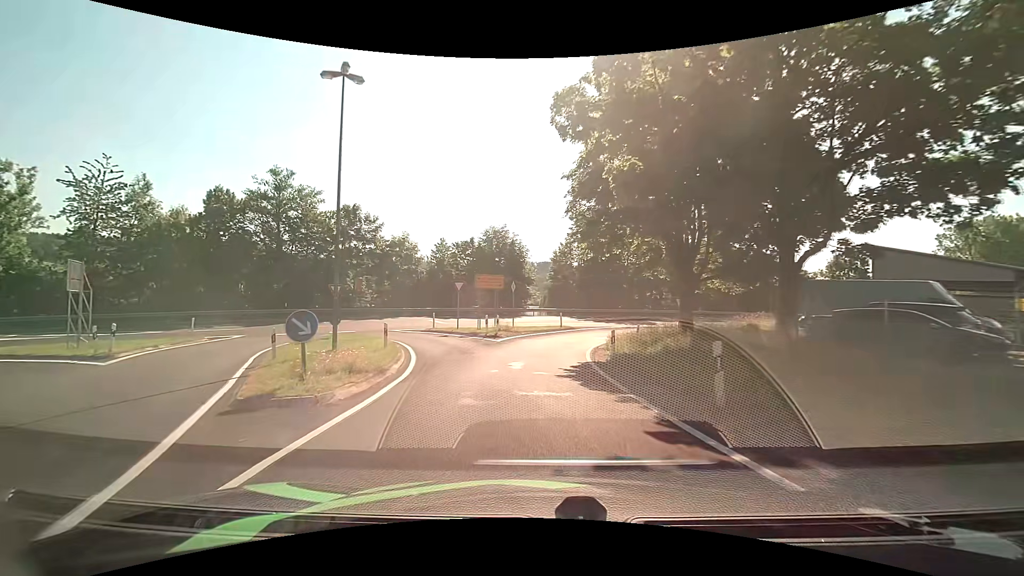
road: unclassified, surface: asphalt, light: Day
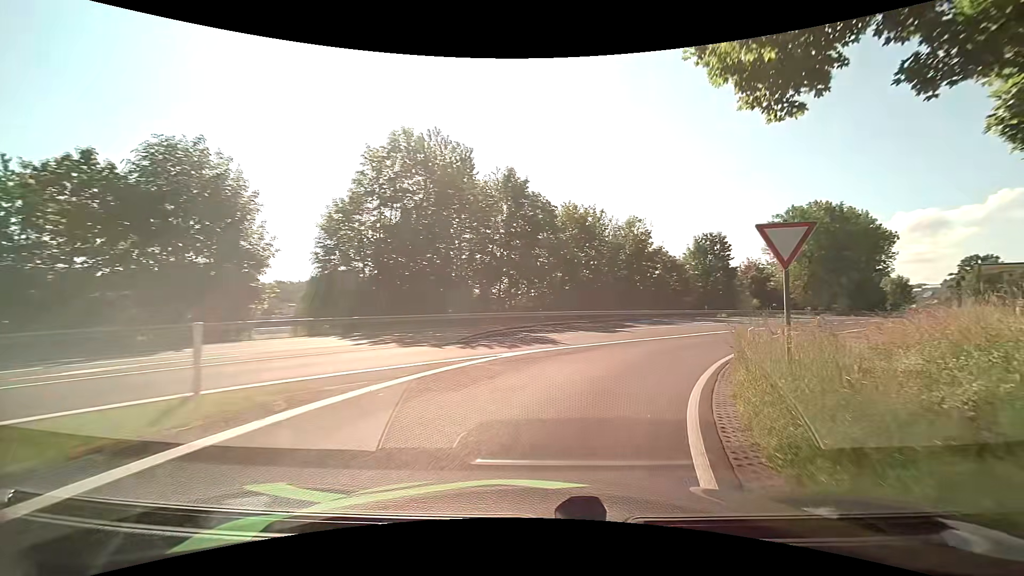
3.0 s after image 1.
(+2.5, +30.0) m; +20°
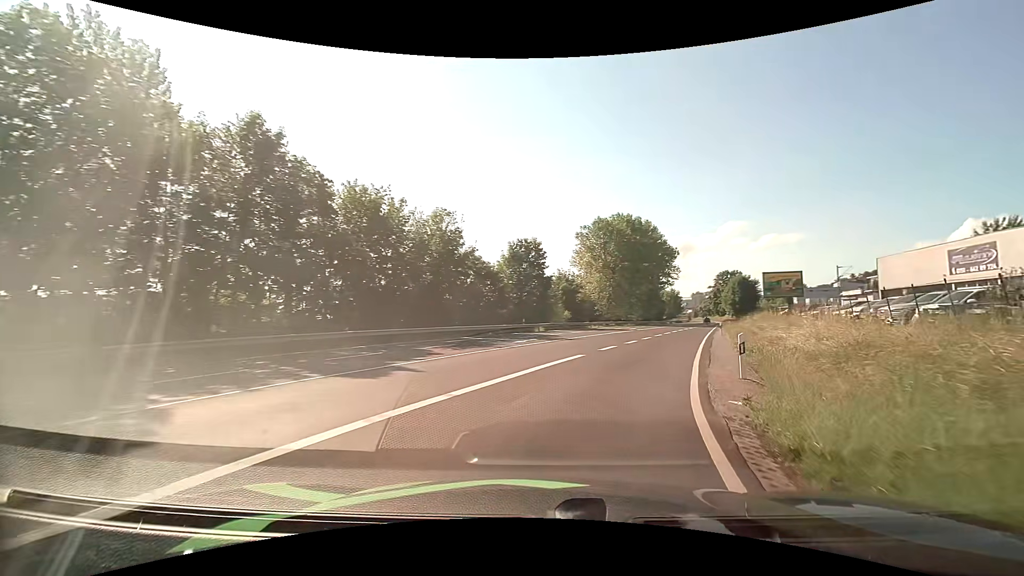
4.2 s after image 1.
(+2.3, +12.0) m; +20°
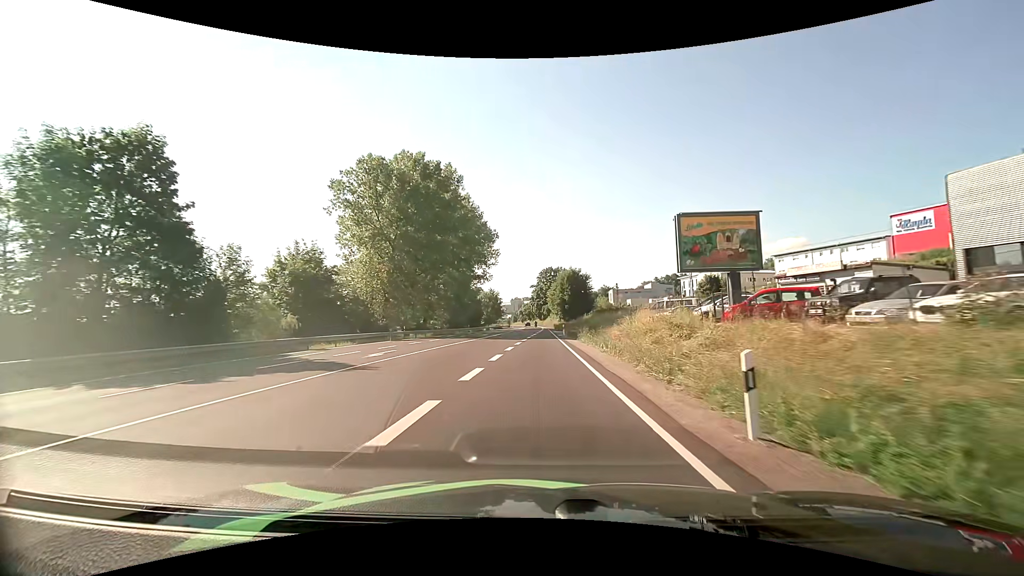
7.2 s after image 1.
(+10.9, +38.1) m; +21°
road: primary
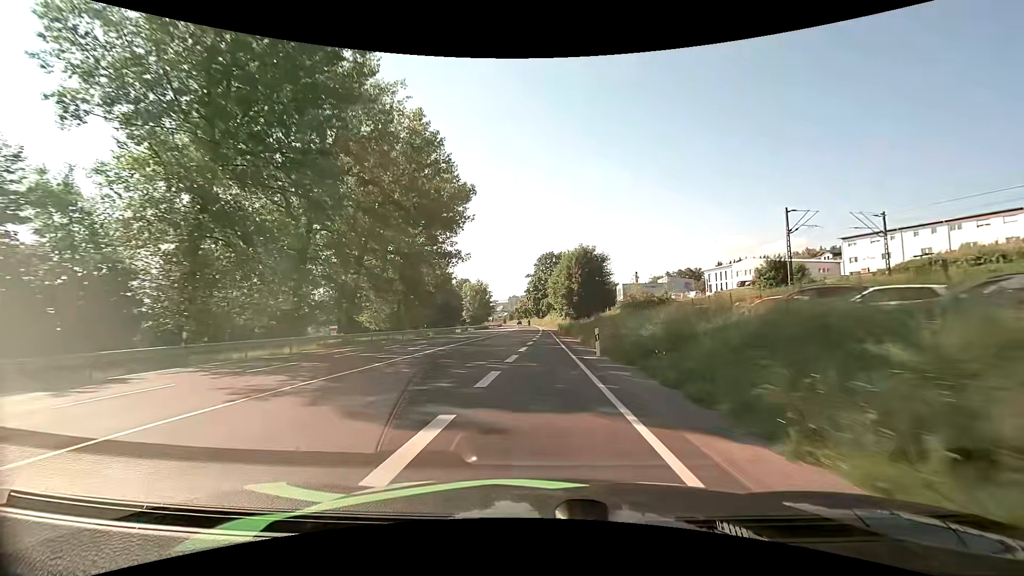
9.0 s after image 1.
(+0.1, +32.1) m; 0°
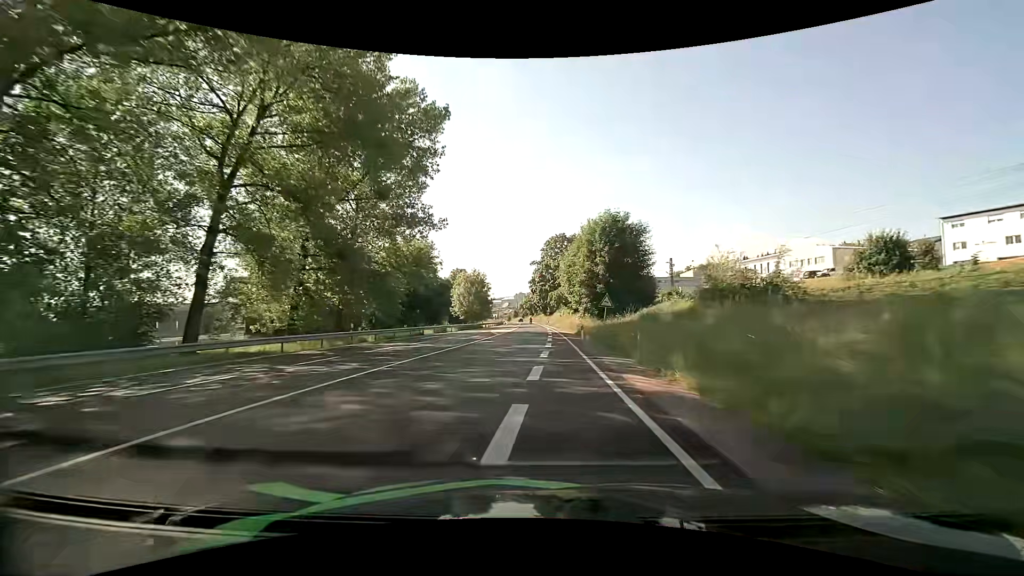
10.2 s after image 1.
(-0.1, +23.6) m; -1°
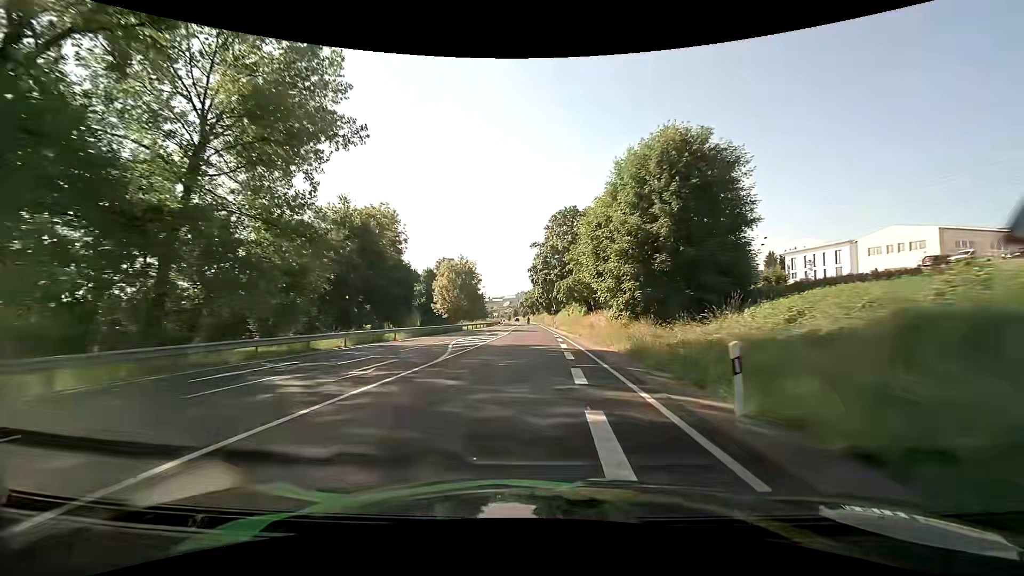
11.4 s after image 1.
(-0.2, +24.7) m; 0°
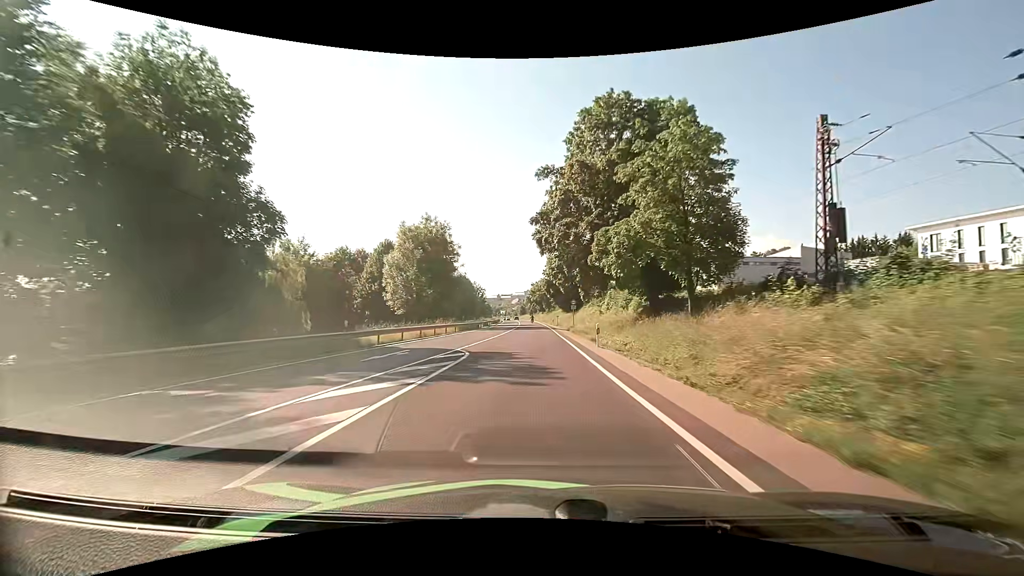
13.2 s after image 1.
(-0.2, +38.0) m; -1°
(0, +10) (0, +20) (0, +30) (-1, +40) (-1, +50) (-1, +60) (-1, +70) (-2, +80) (-2, +90) (-2, +100) m
